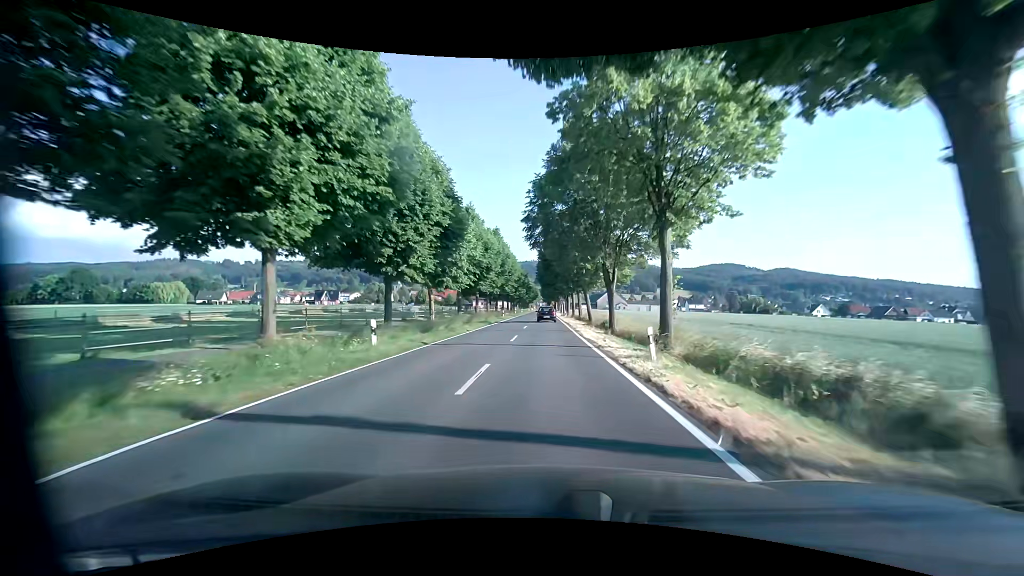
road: tertiary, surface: asphalt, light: Day
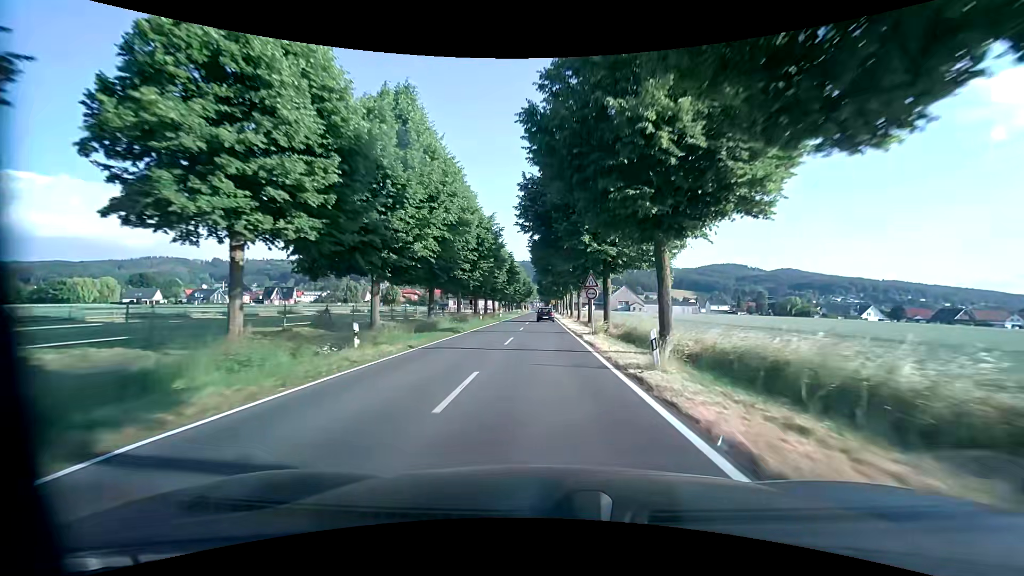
(+0.1, +49.2) m; 0°
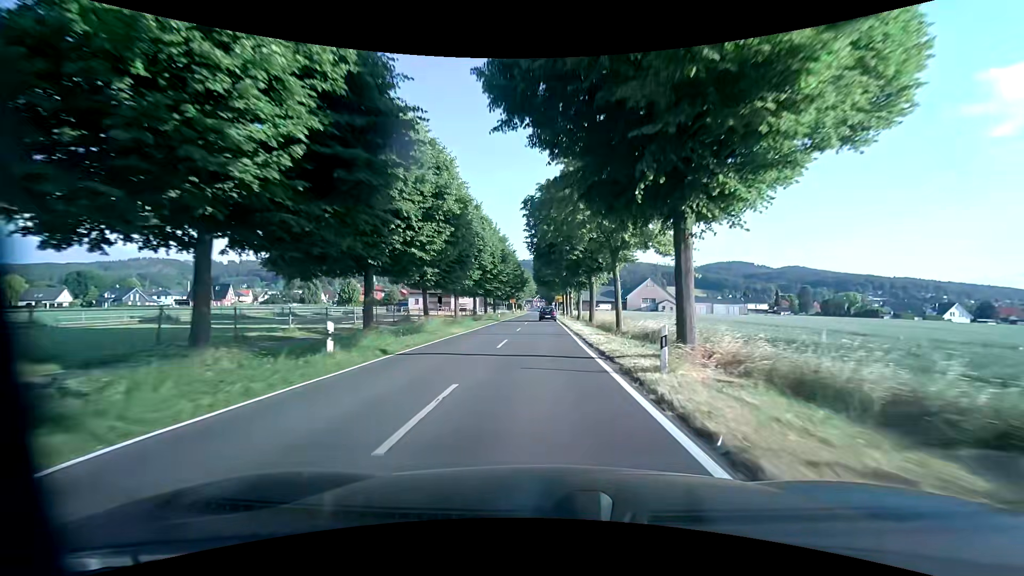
(+0.2, +50.0) m; 0°
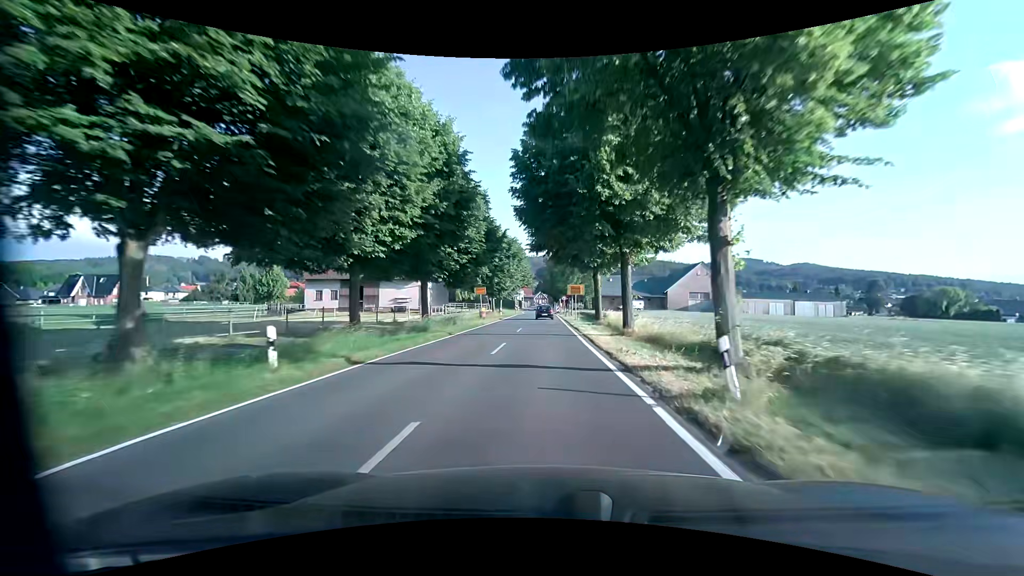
(+0.3, +50.9) m; 0°
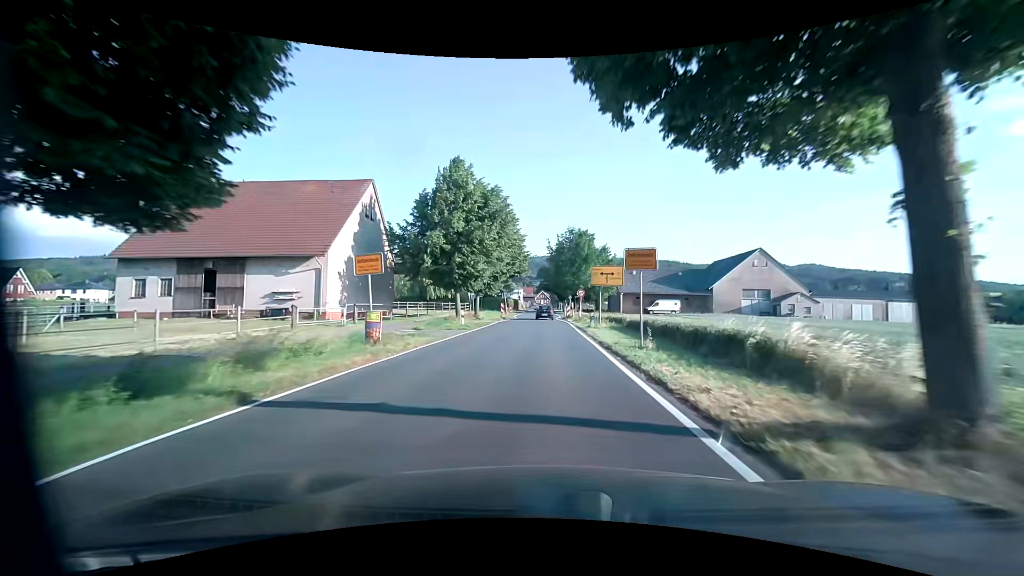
(-0.1, +28.7) m; -1°
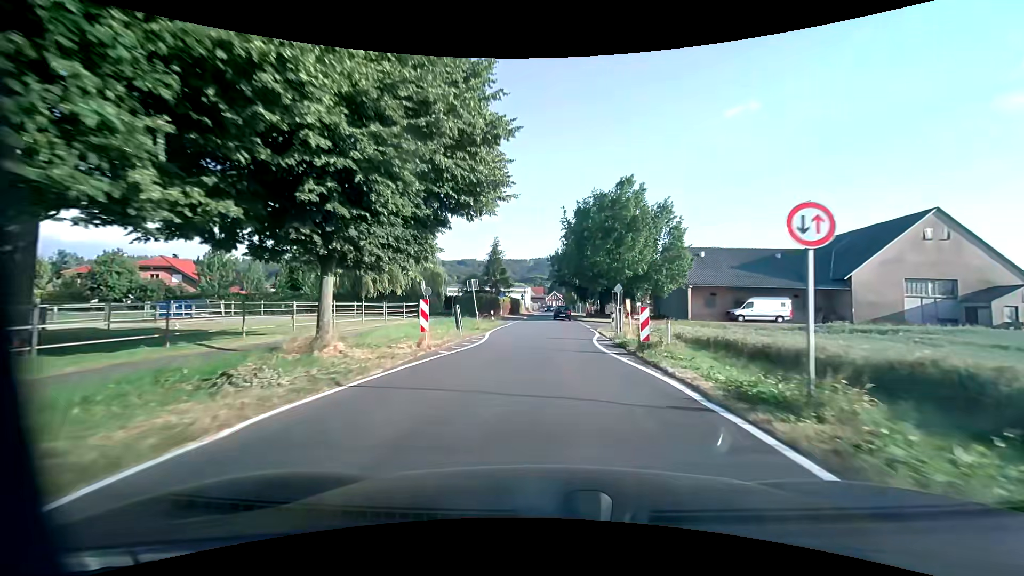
(0.0, +34.4) m; -1°
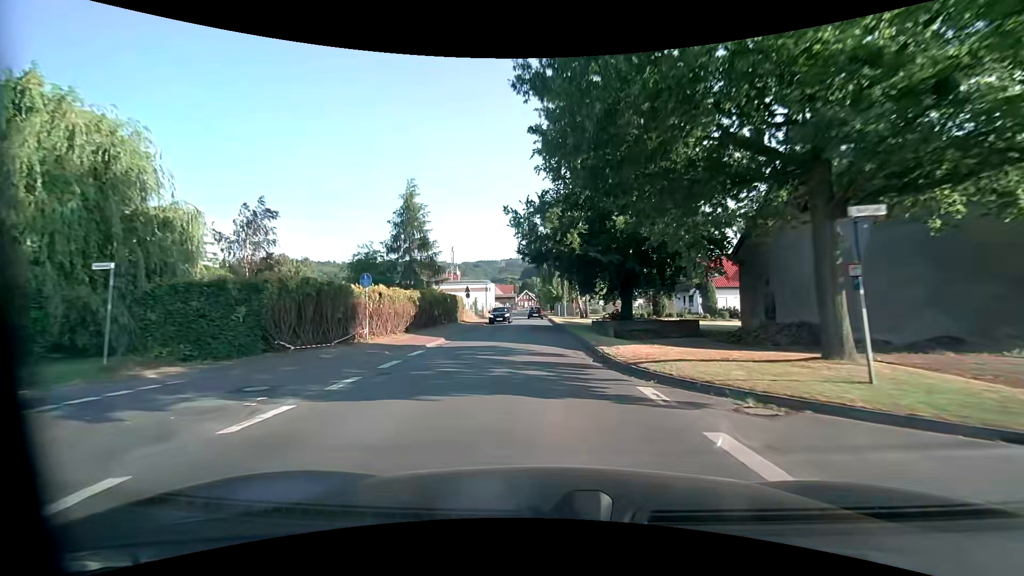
(+1.0, +37.8) m; +4°
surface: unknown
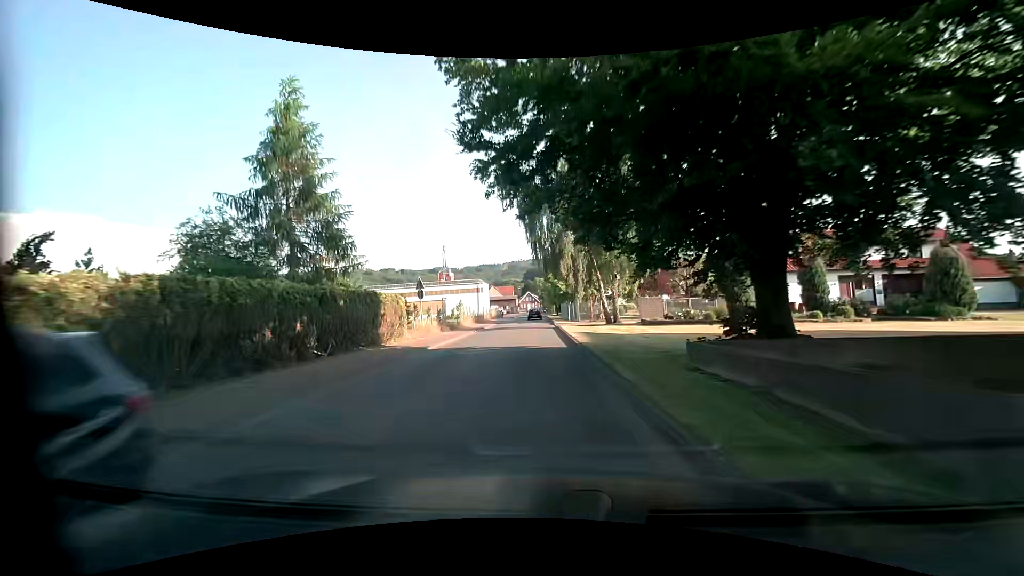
(-0.1, +20.0) m; -1°
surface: asphalt
(0, +10) (0, +20) (-1, +30) (-1, +40) (-1, +50) (-1, +60) (-1, +70) (-1, +80) (-2, +90) (-2, +100) m
